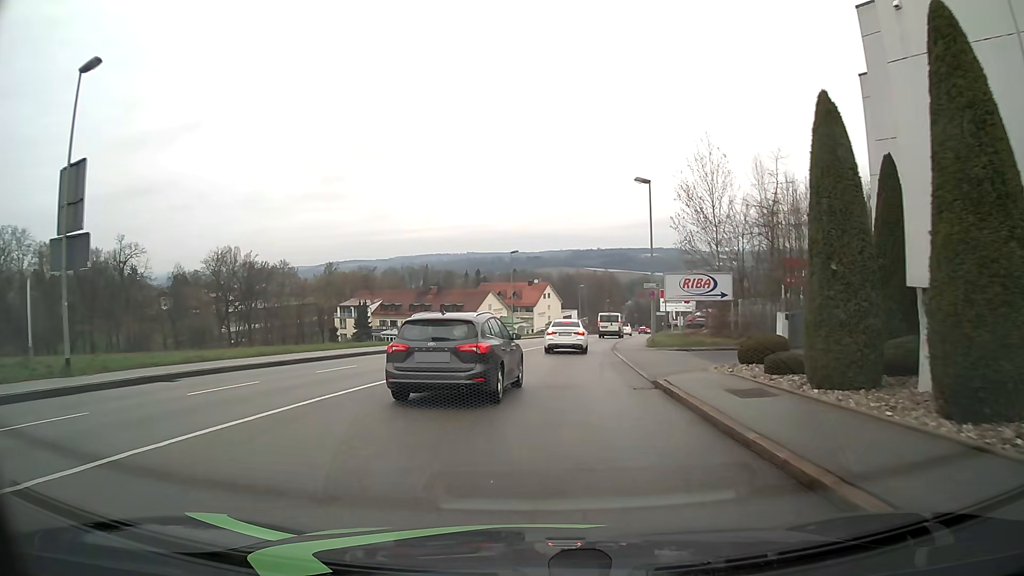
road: tertiary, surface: asphalt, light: Day
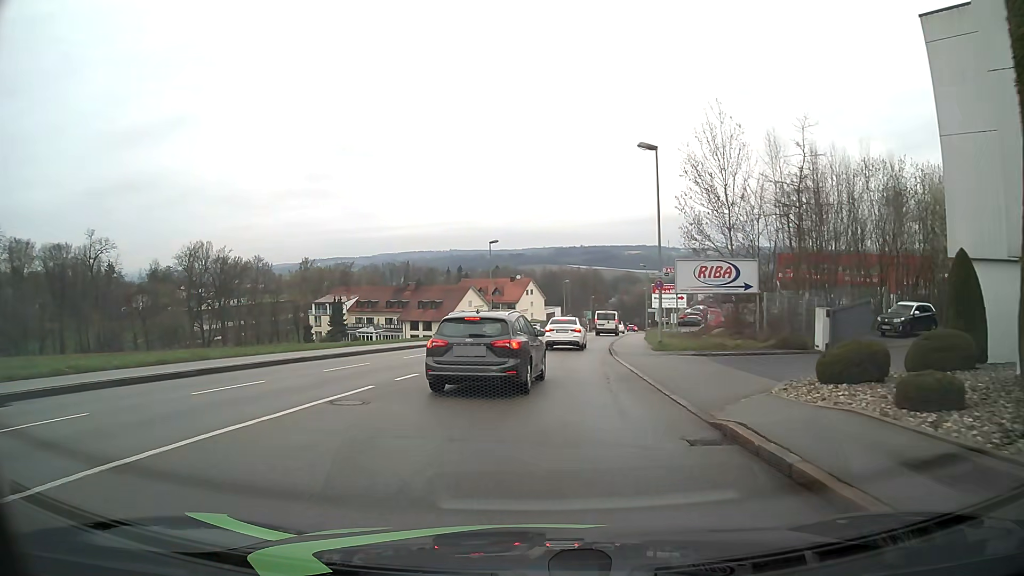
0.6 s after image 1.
(+0.1, +6.2) m; +1°
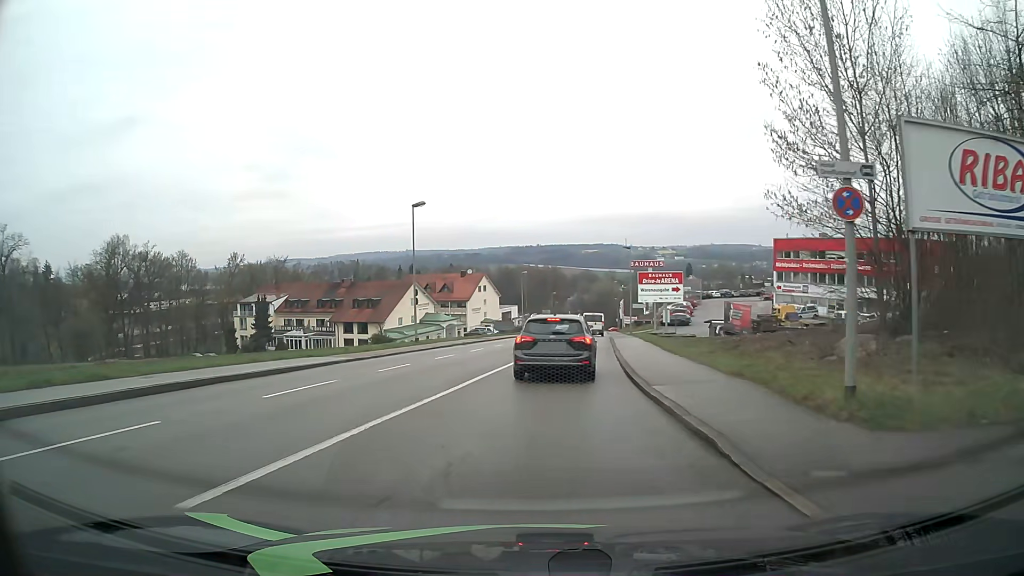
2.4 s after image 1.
(+0.8, +18.9) m; +4°
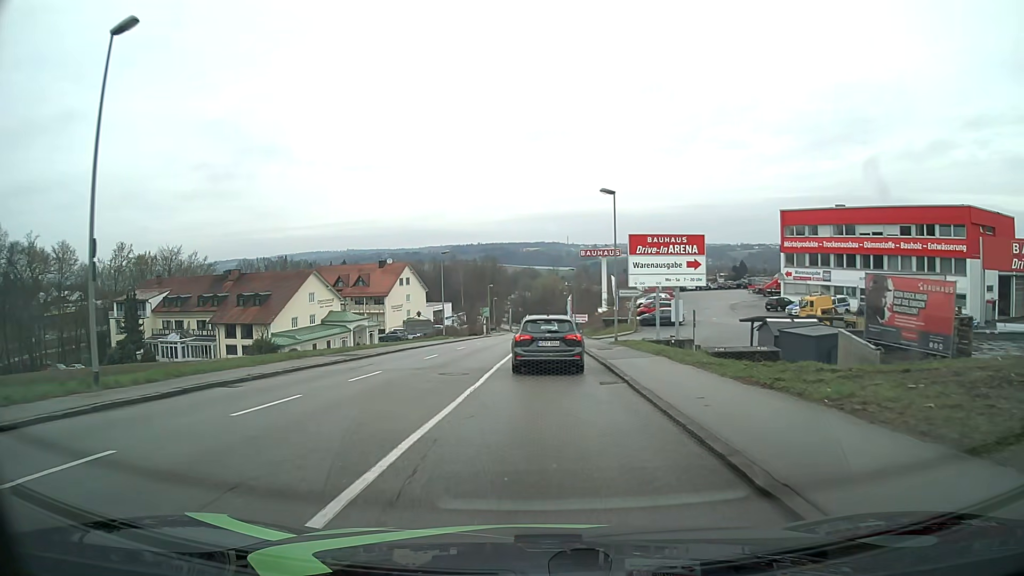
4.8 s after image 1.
(+1.4, +25.8) m; +5°
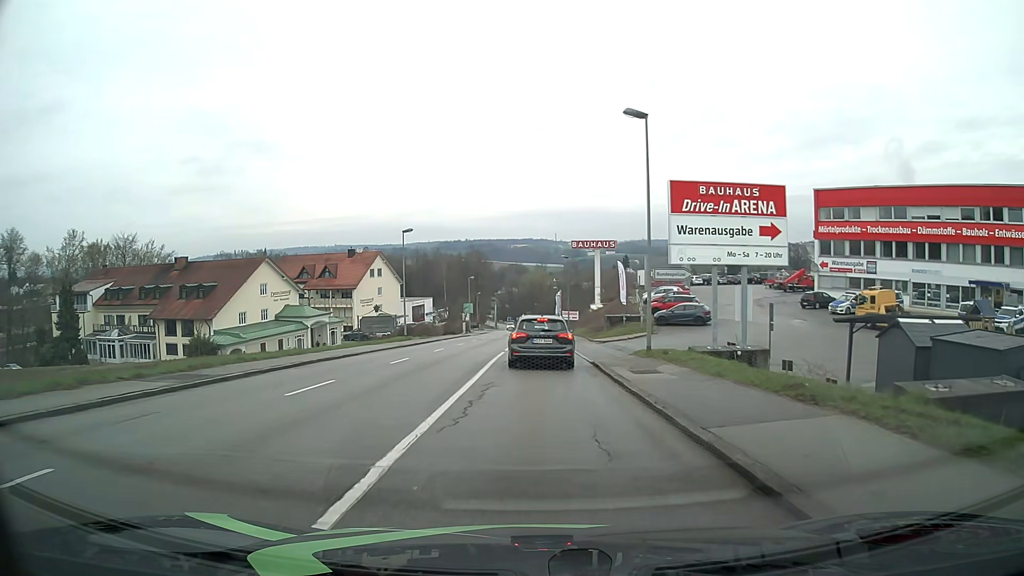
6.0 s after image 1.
(+0.1, +13.2) m; +1°
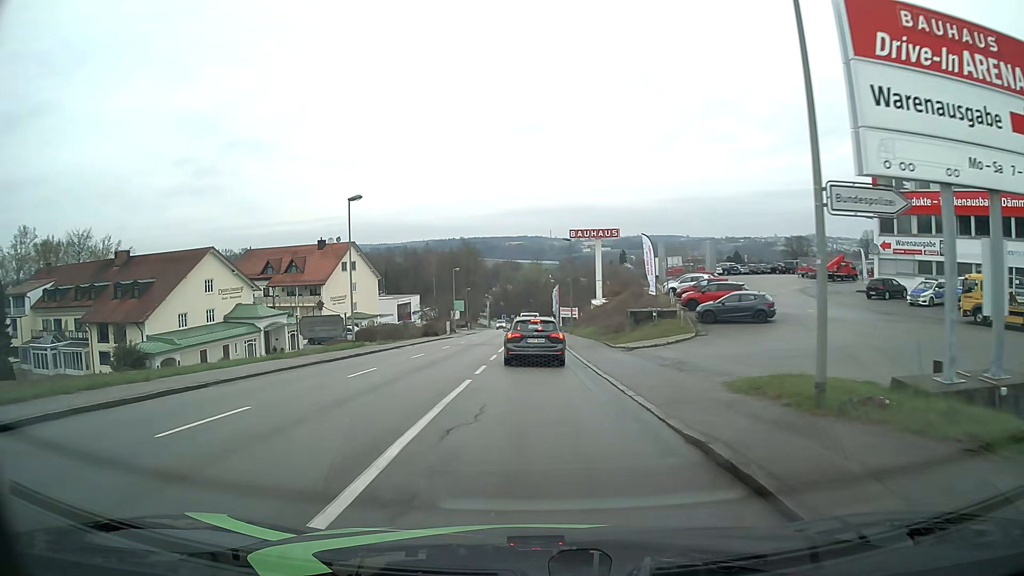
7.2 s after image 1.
(+0.1, +13.5) m; +1°
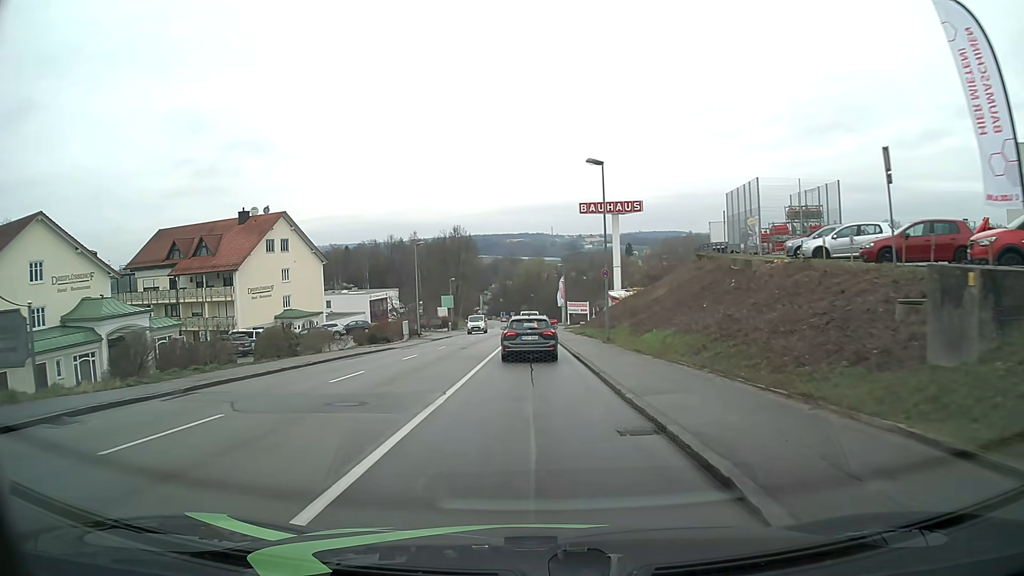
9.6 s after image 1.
(0.0, +28.0) m; 0°
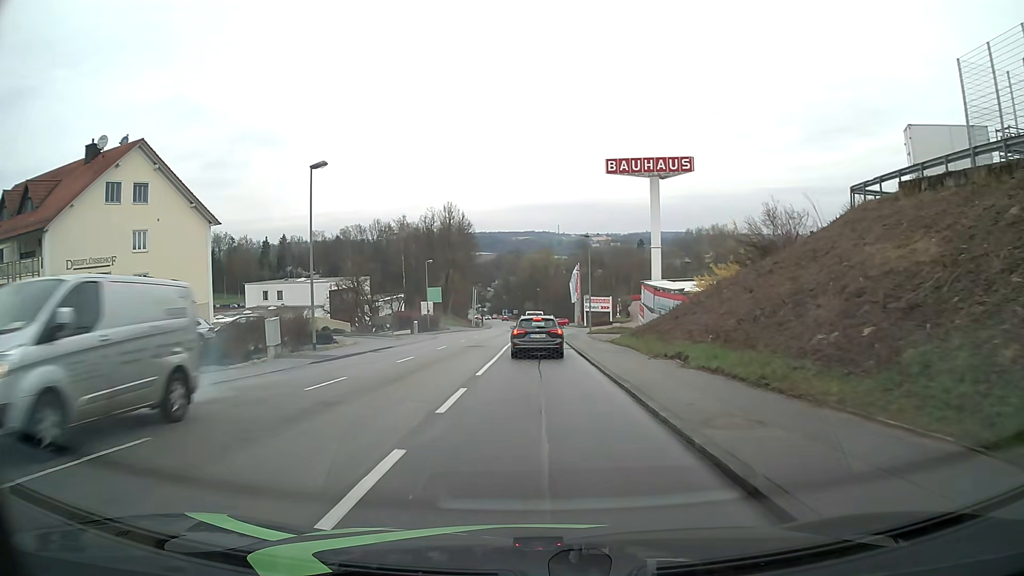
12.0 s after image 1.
(-0.3, +29.6) m; -1°
(0, +10) (0, +20) (0, +30) (0, +40) (0, +50) (0, +60) (0, +70) (0, +80) (0, +90) (0, +100) m
